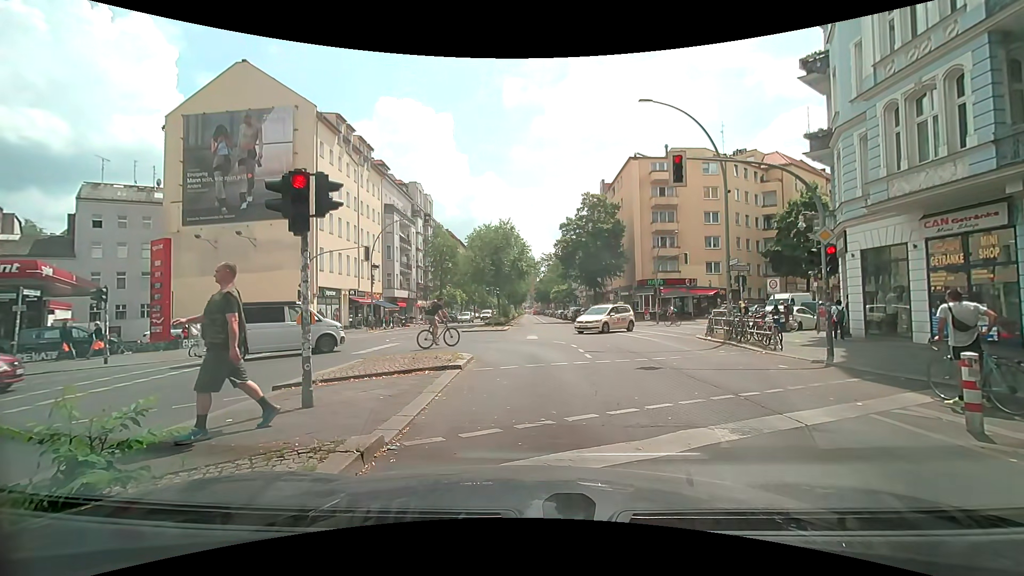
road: secondary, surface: asphalt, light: Day
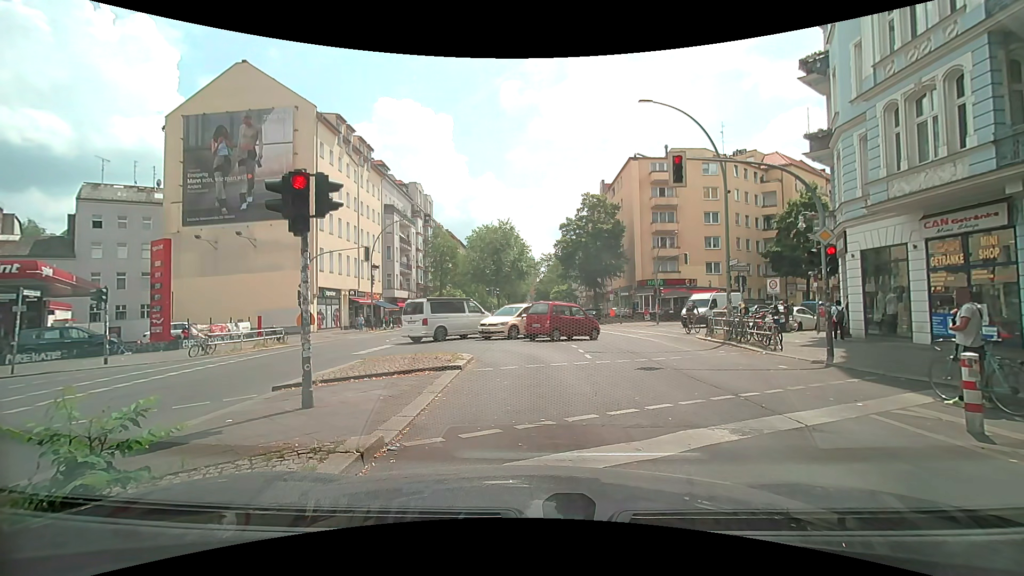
(0.0, +0.1) m; 0°
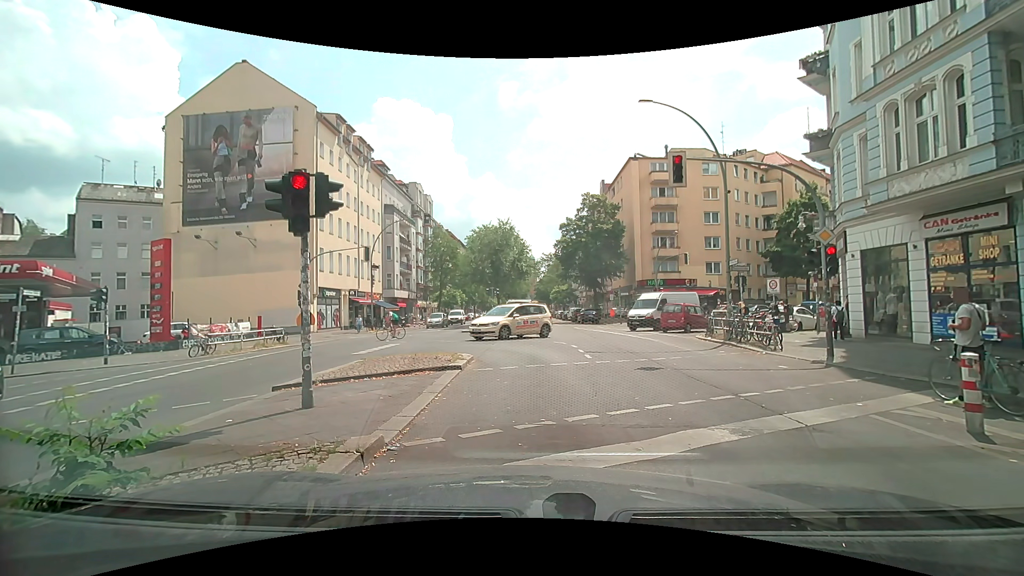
(0.0, 0.0) m; 0°
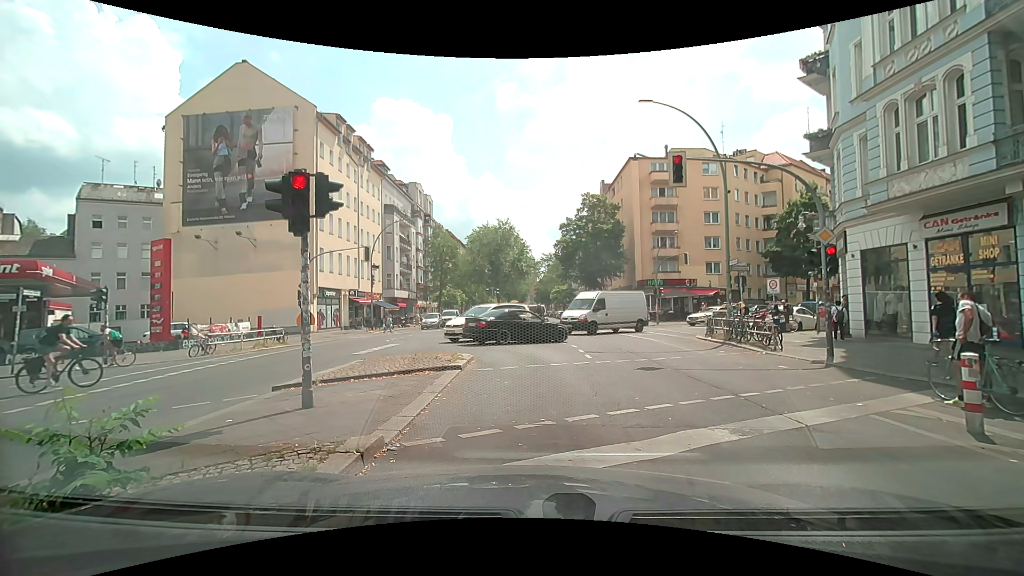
(0.0, 0.0) m; 0°
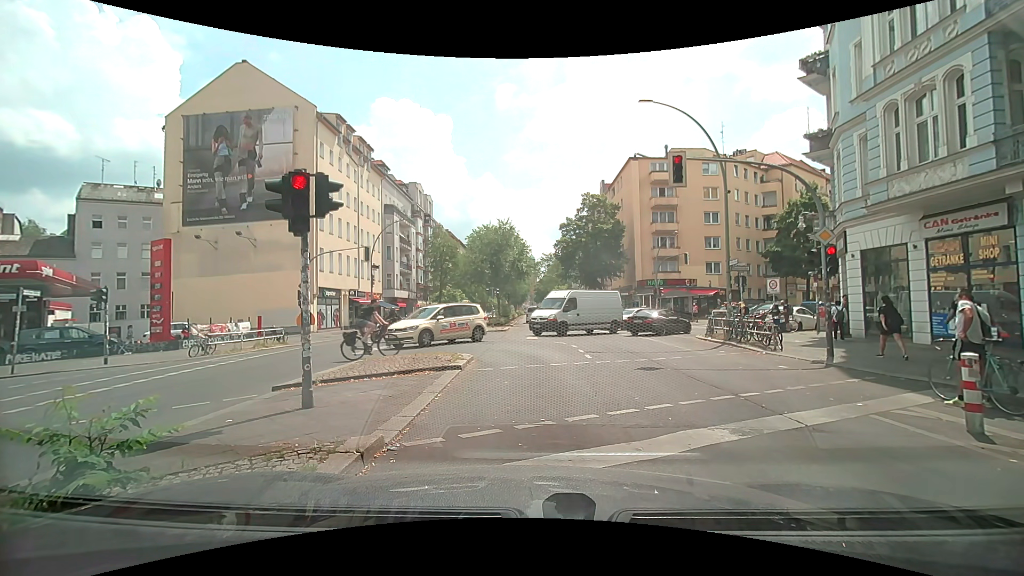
(0.0, 0.0) m; 0°
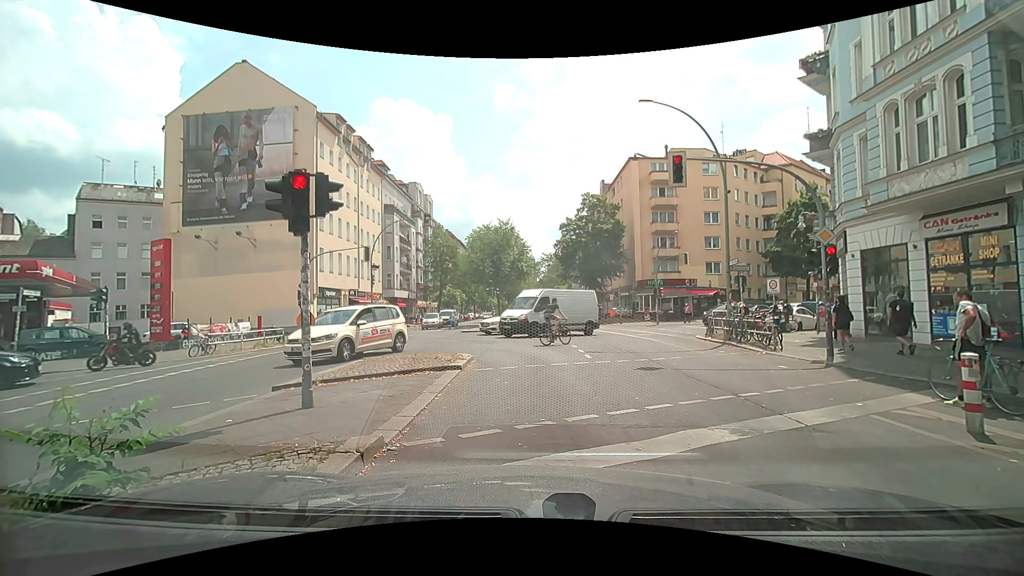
(0.0, 0.0) m; 0°
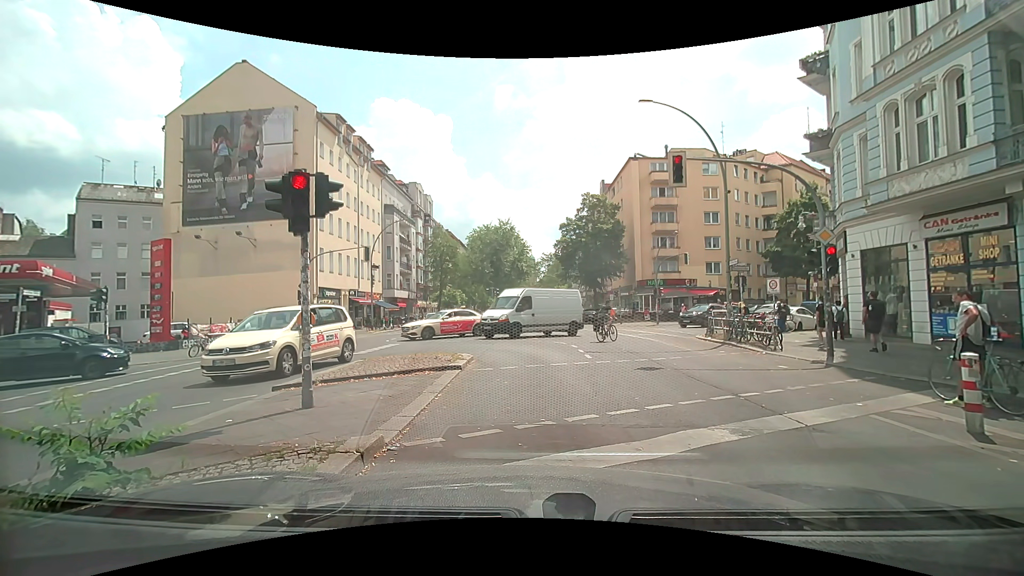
(0.0, 0.0) m; 0°
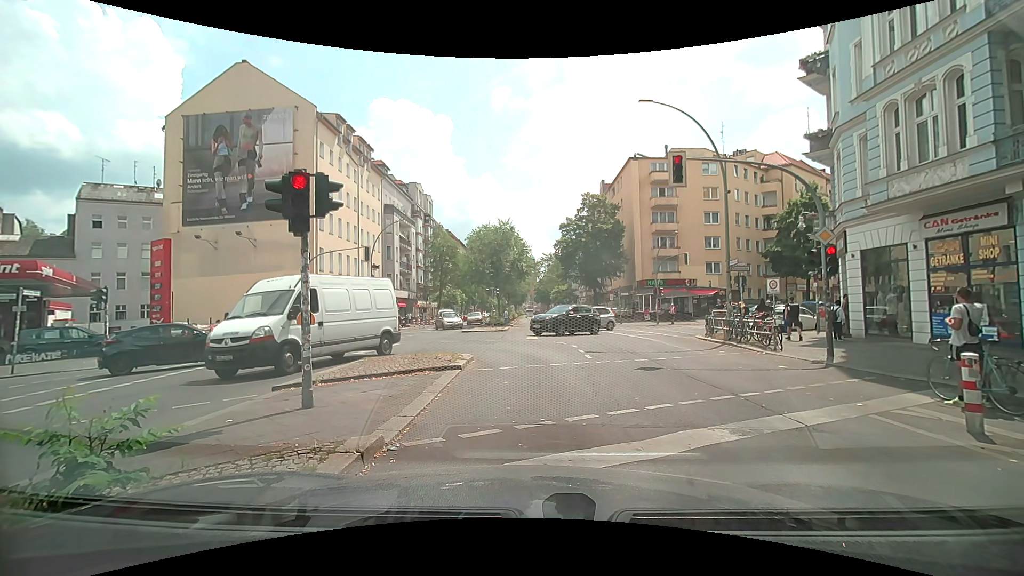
(0.0, 0.0) m; 0°
